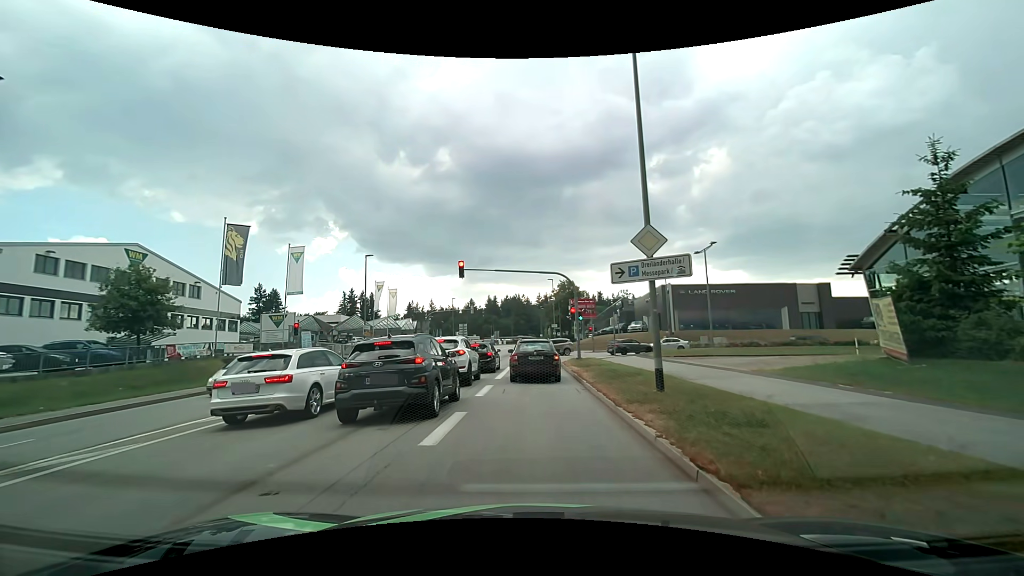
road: tertiary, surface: asphalt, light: Day
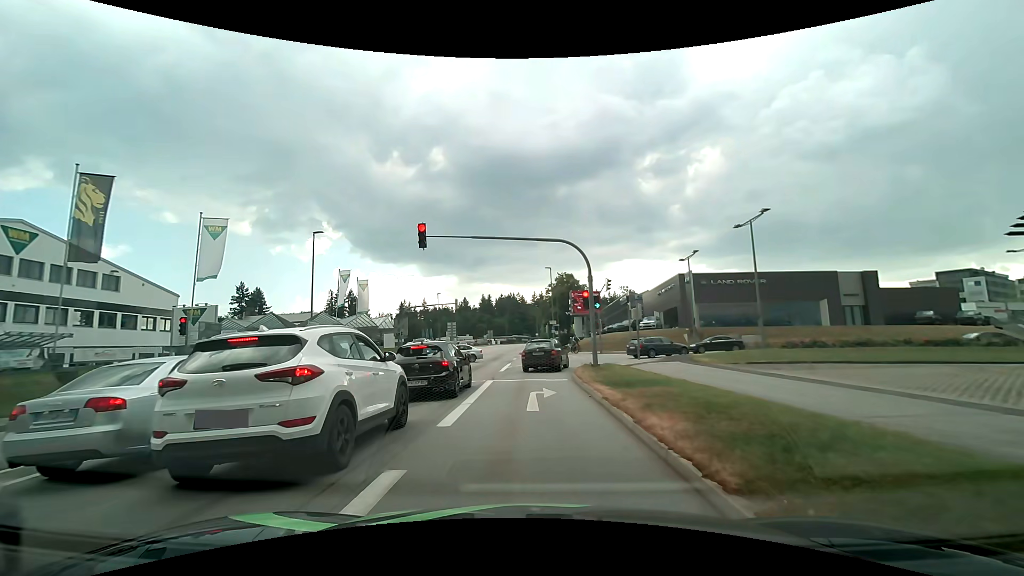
(+0.3, +10.8) m; +3°
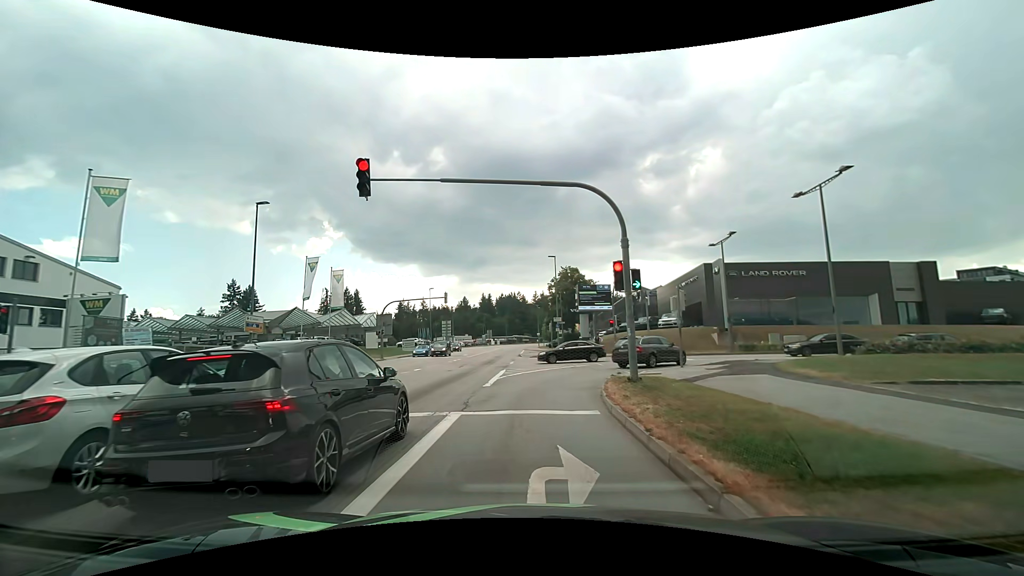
(-0.2, +8.3) m; -2°
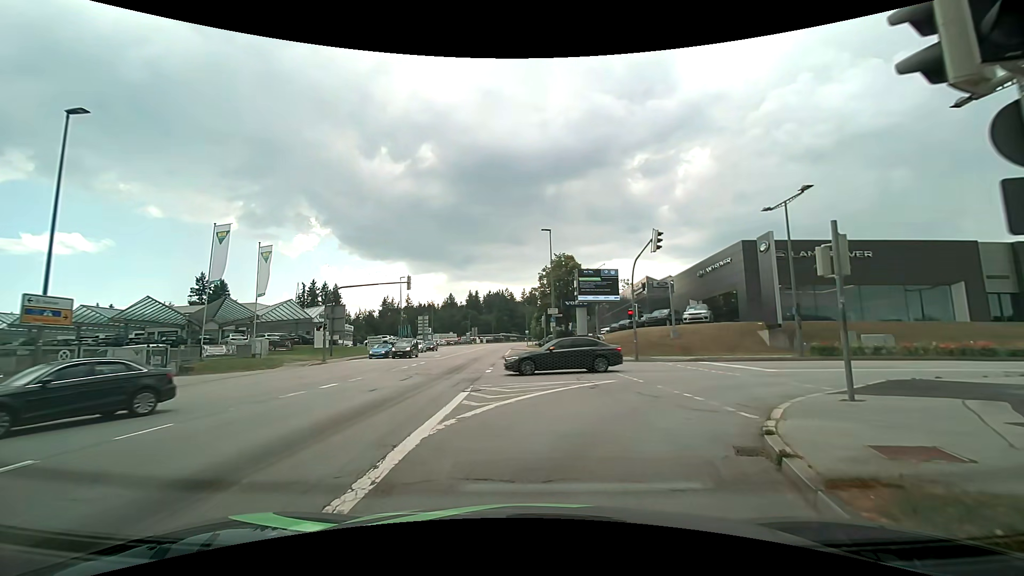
(0.0, +11.8) m; +1°
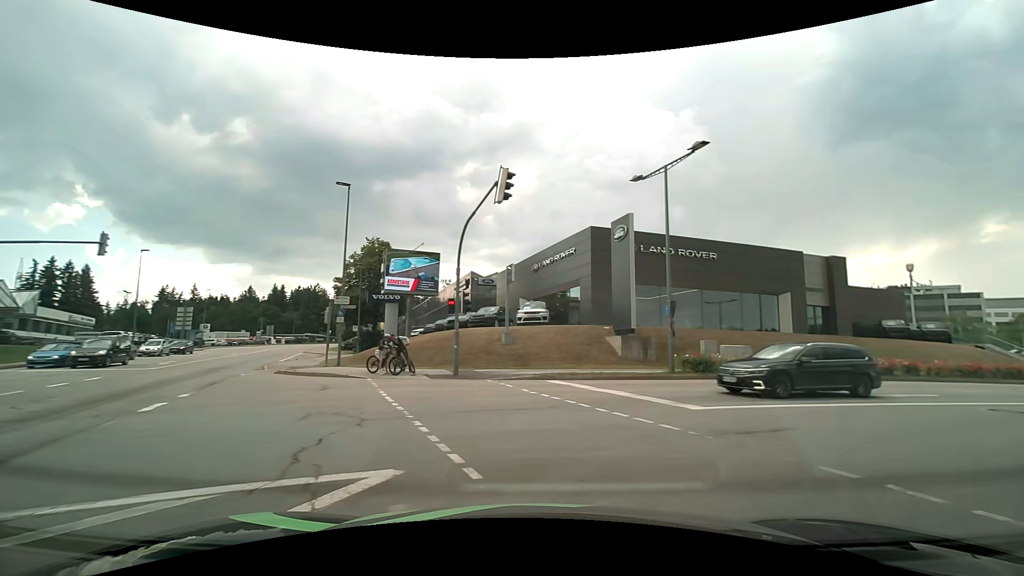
(+1.4, +10.8) m; +21°
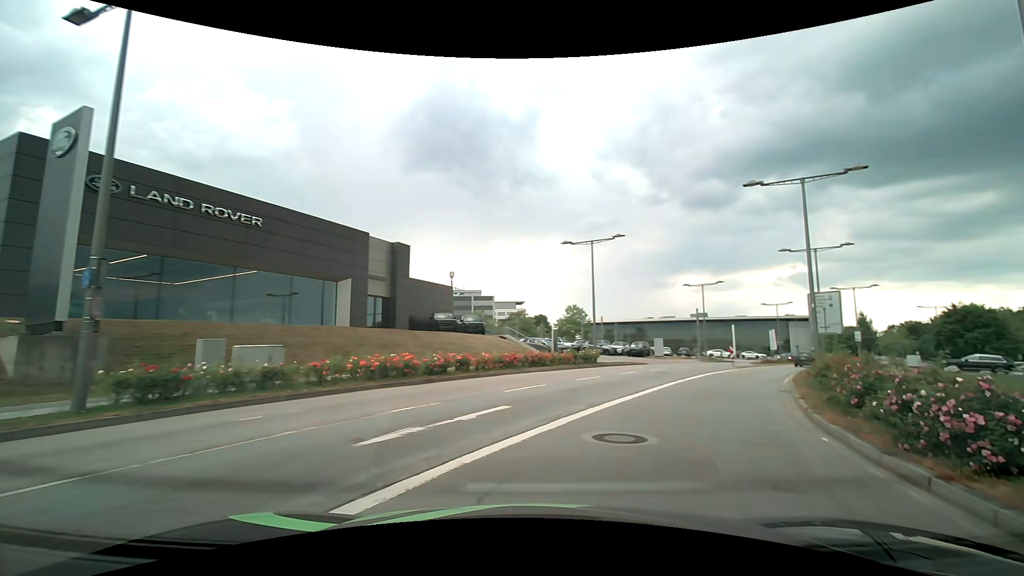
(+3.8, +8.9) m; +46°
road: secondary
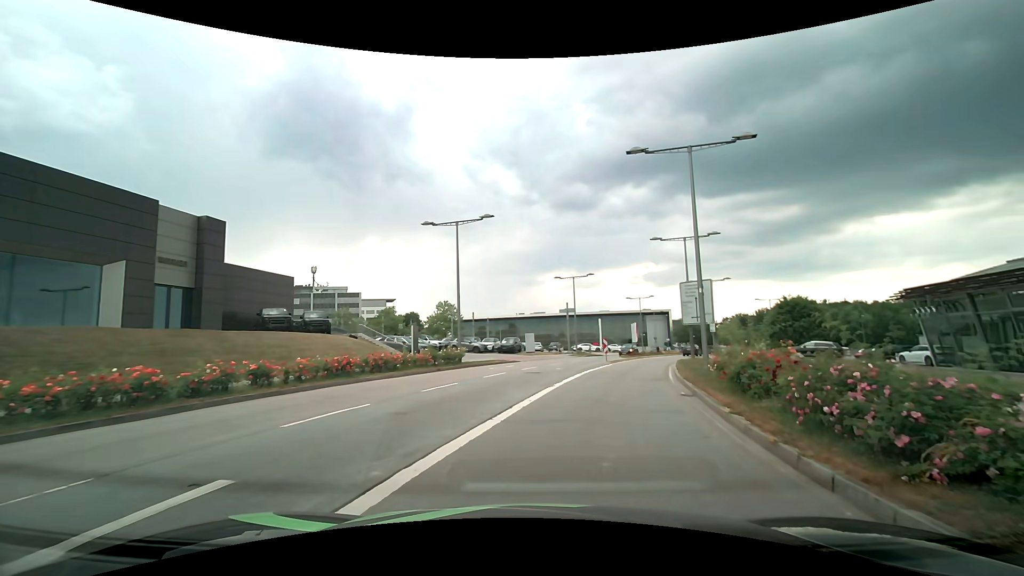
(+0.8, +5.3) m; +15°
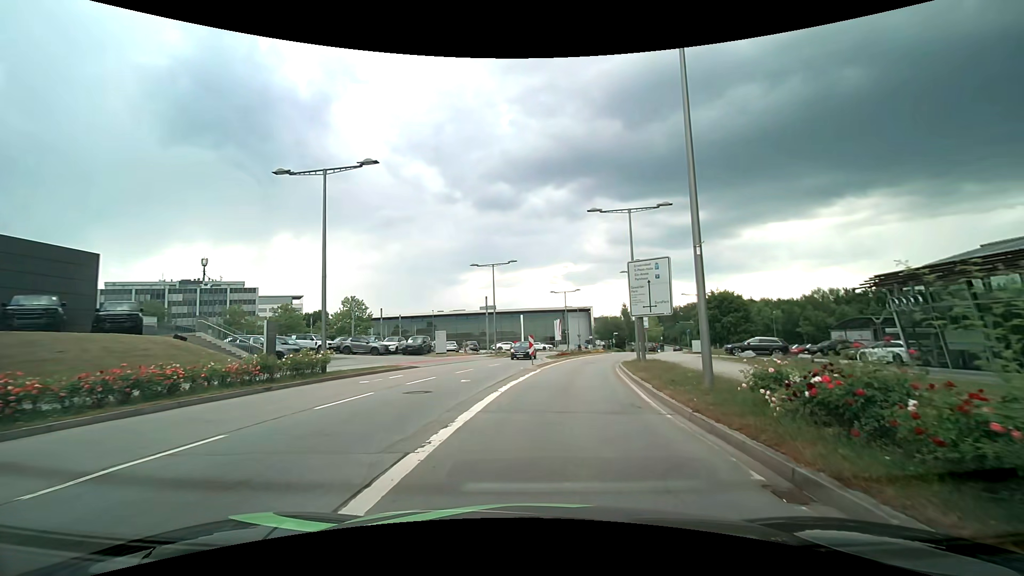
(+0.6, +8.9) m; +8°
(0, +10) (+1, +20) (+3, +30) (+5, +40) (+7, +49) (+10, +59) (+13, +68) (+17, +78) (+21, +87) (+25, +96) m
